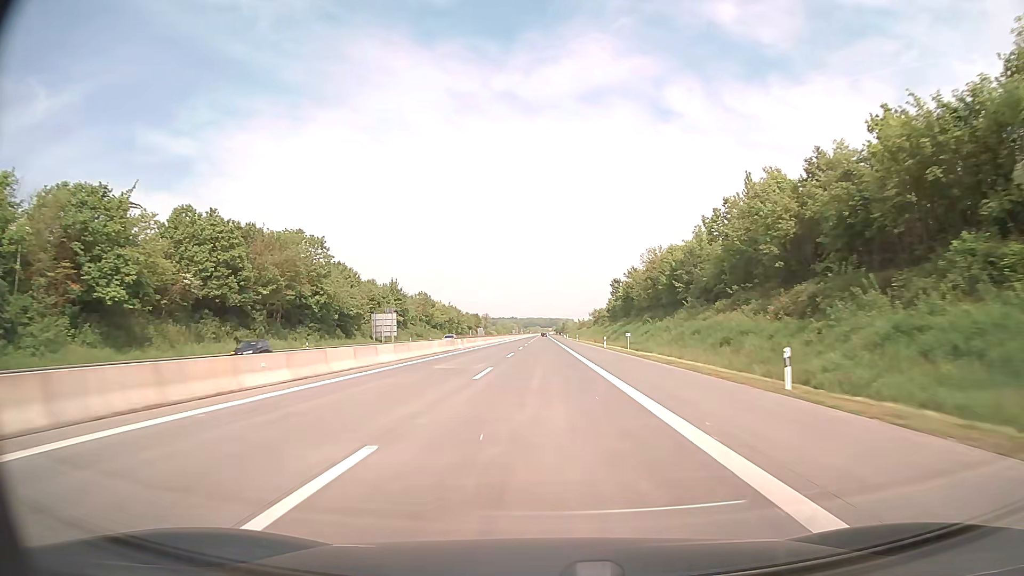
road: motorway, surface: asphalt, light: Day
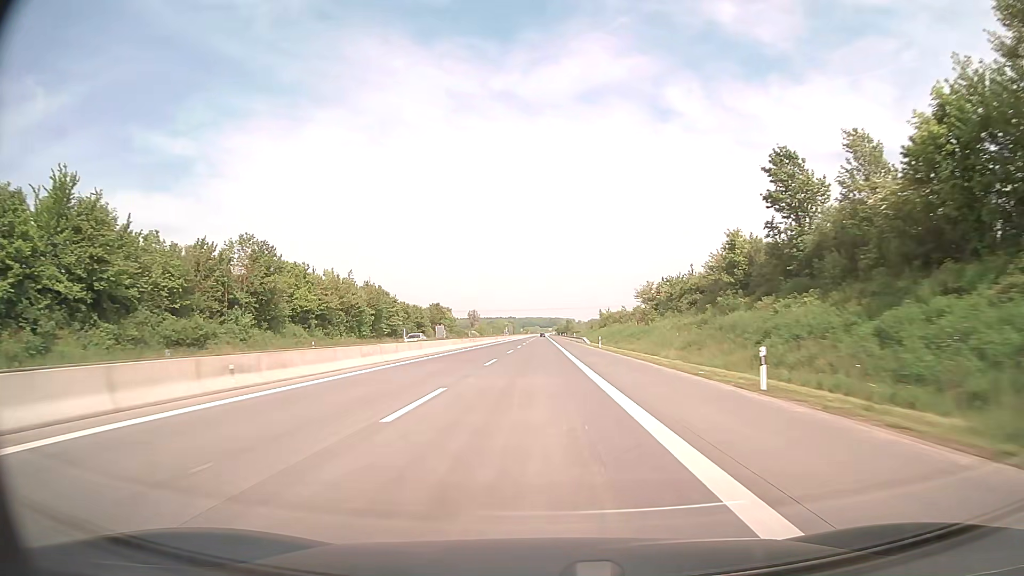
(+0.4, +99.3) m; 0°
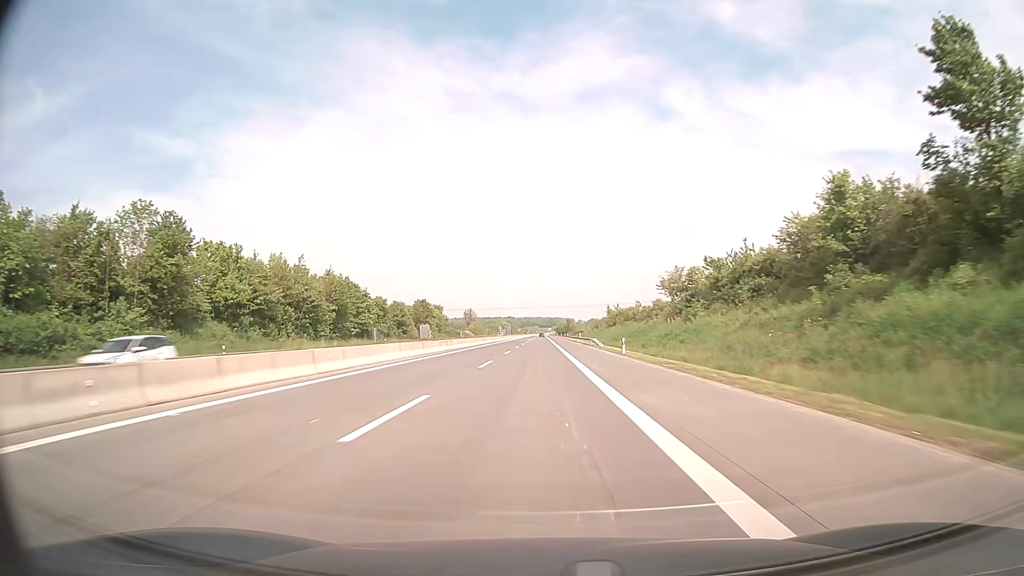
(0.0, +19.9) m; 0°
(0, +10) (0, +20) (0, +30) (0, +40) (0, +50) (0, +60) (0, +70) (0, +80) (0, +90) (0, +100) m
